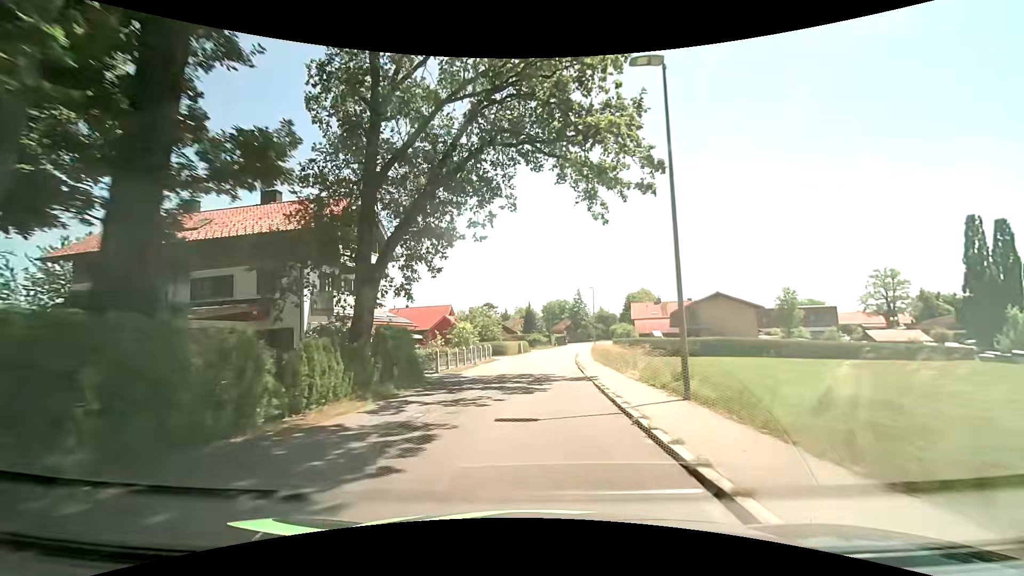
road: residential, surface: asphalt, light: Day
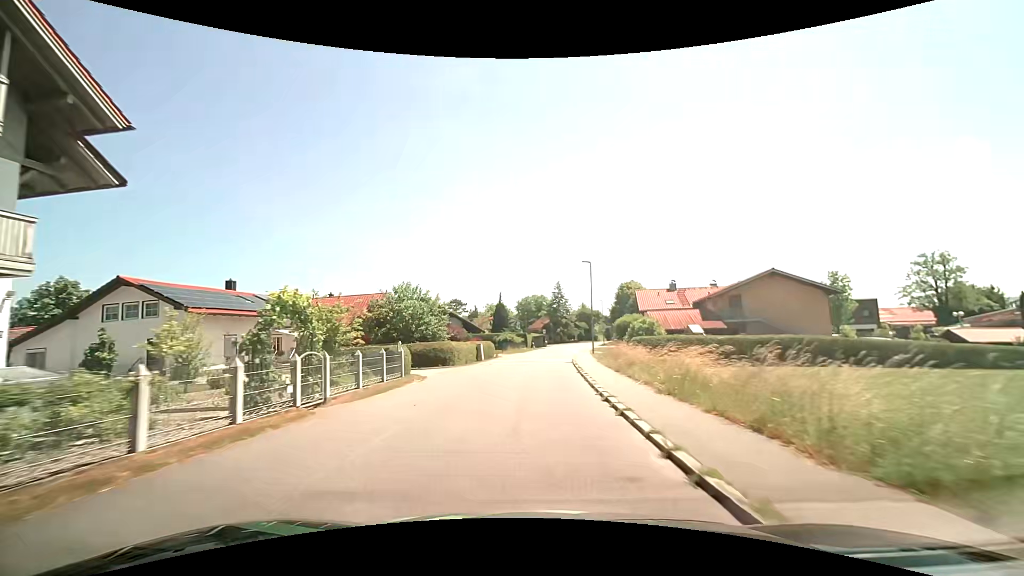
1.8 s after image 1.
(+0.4, +21.2) m; +2°
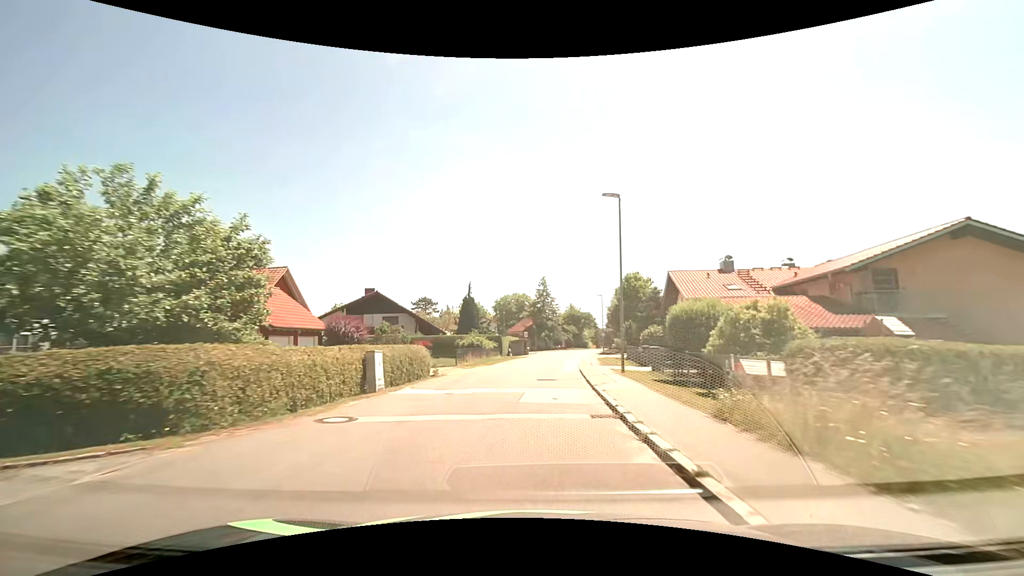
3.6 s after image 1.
(+0.5, +21.0) m; +3°
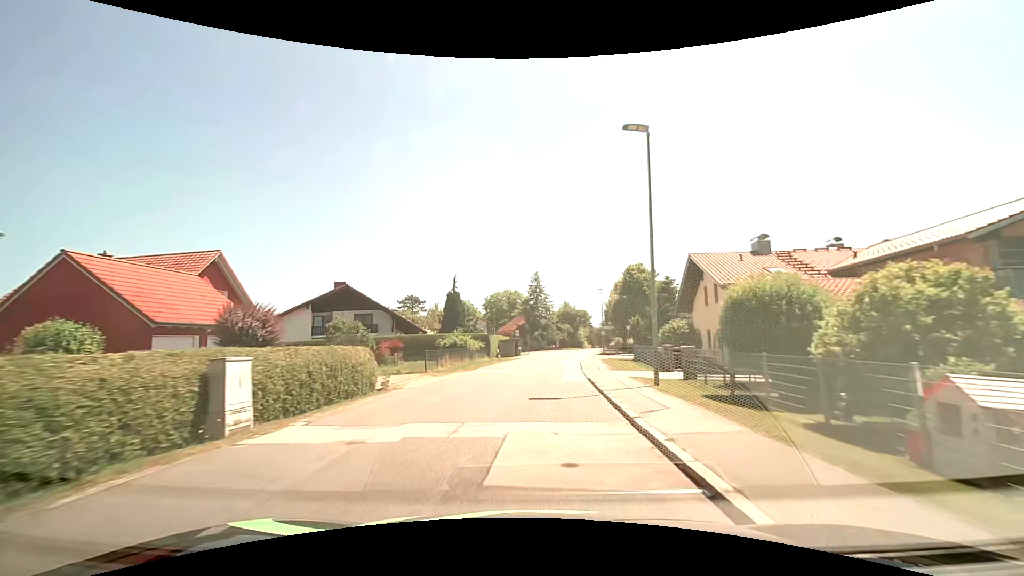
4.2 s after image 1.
(+0.1, +7.0) m; +1°
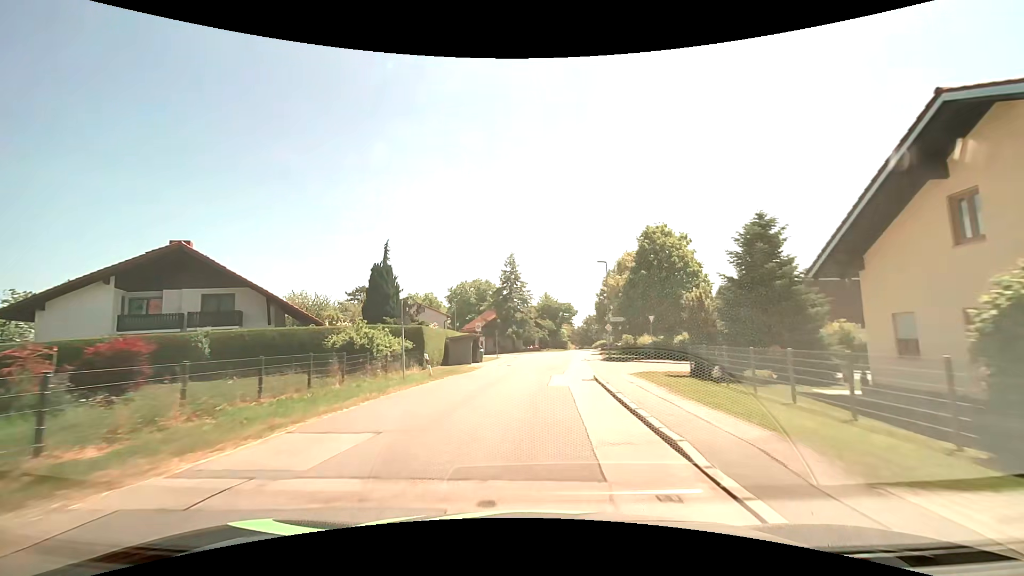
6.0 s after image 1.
(+0.4, +20.8) m; +3°
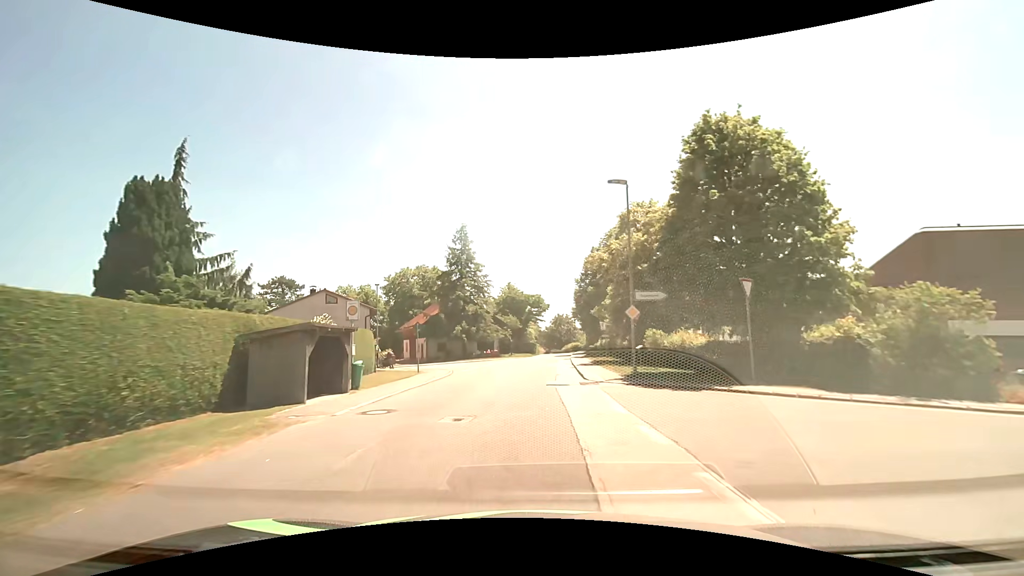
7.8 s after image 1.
(+0.6, +20.9) m; +3°
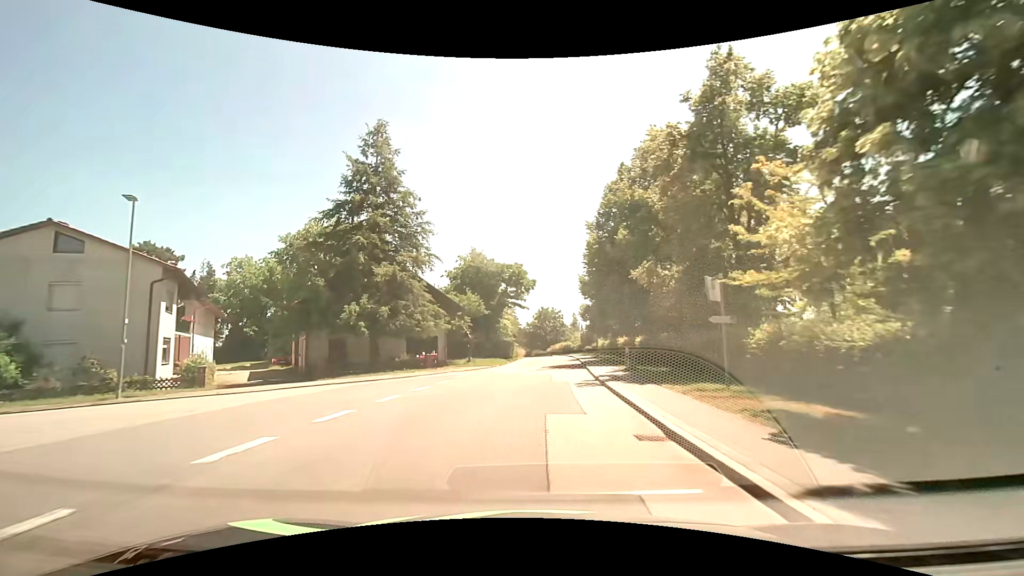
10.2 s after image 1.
(+0.6, +28.0) m; +3°
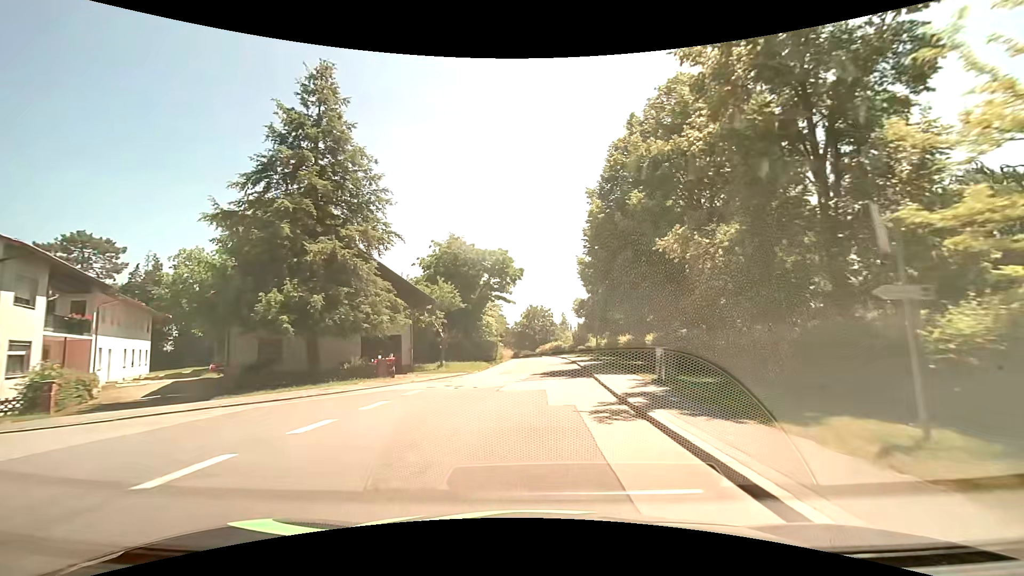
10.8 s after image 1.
(+0.1, +7.0) m; +2°
(0, +10) (0, +20) (+1, +30) (+1, +40) (+1, +50) (+1, +60) (+1, +70) (0, +80) (-1, +90) (-2, +100) m
